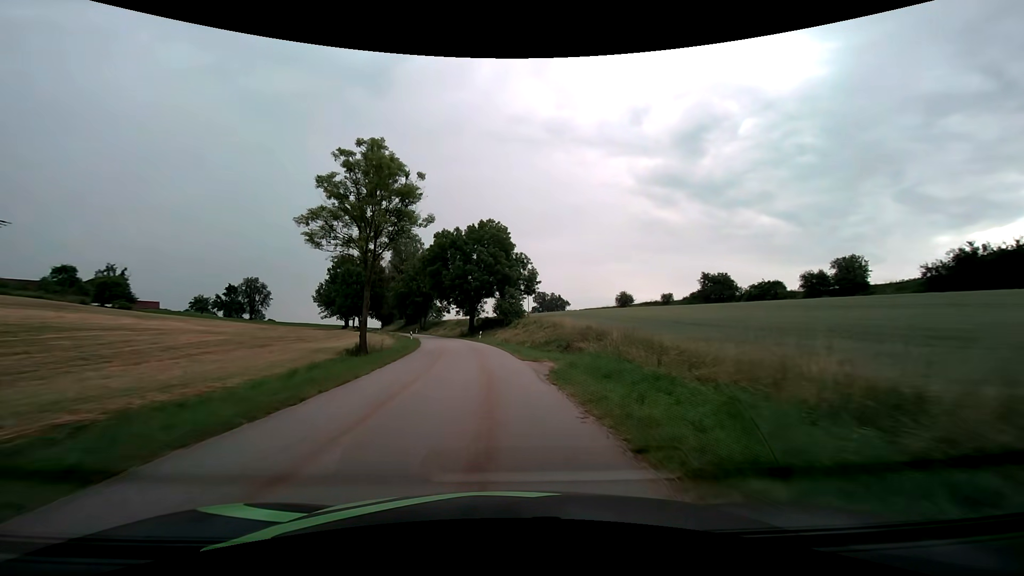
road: tertiary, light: Day
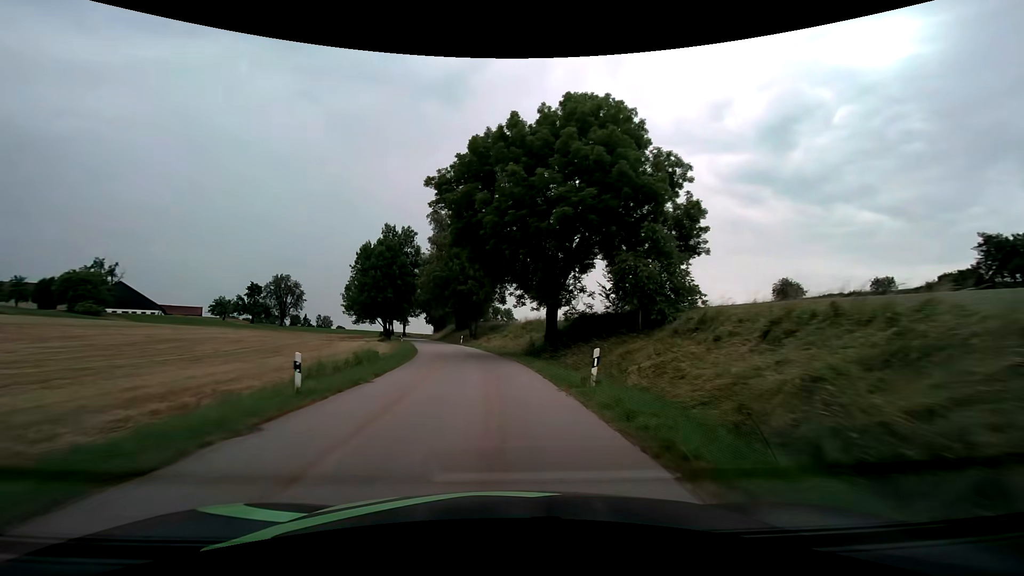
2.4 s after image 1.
(-2.7, +40.6) m; -8°
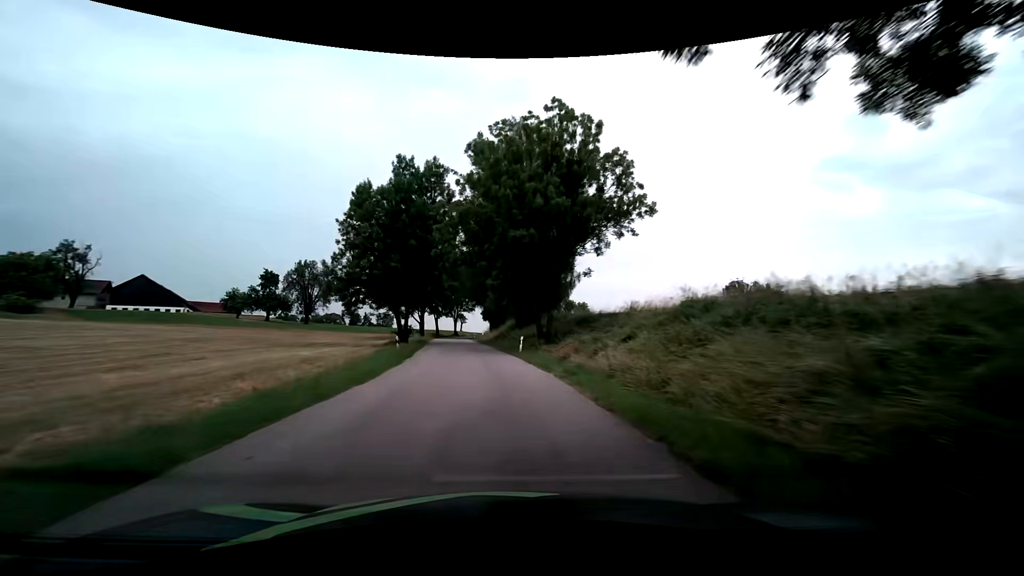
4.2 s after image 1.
(-2.4, +33.1) m; -8°
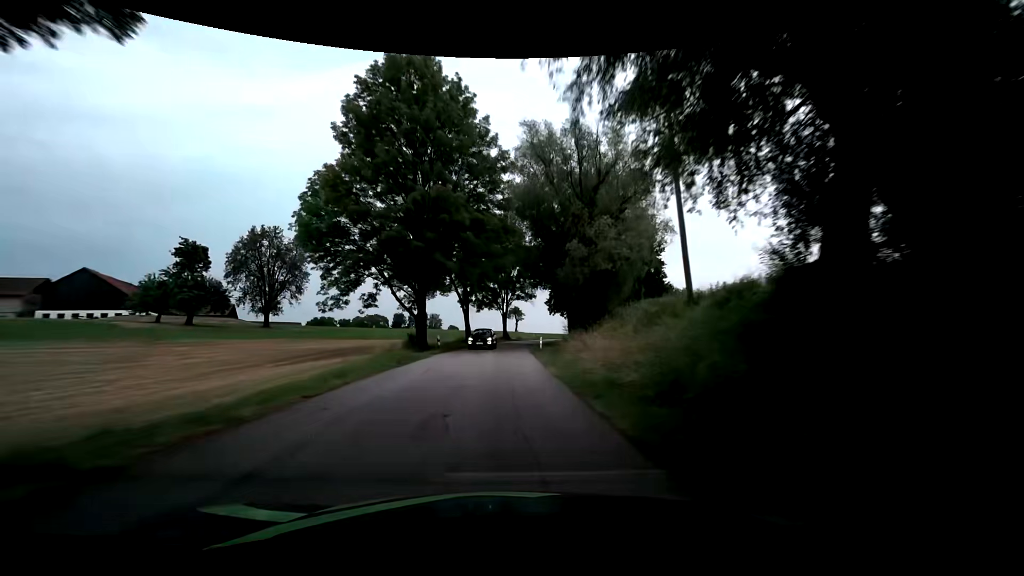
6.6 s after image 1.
(-3.3, +46.5) m; -6°
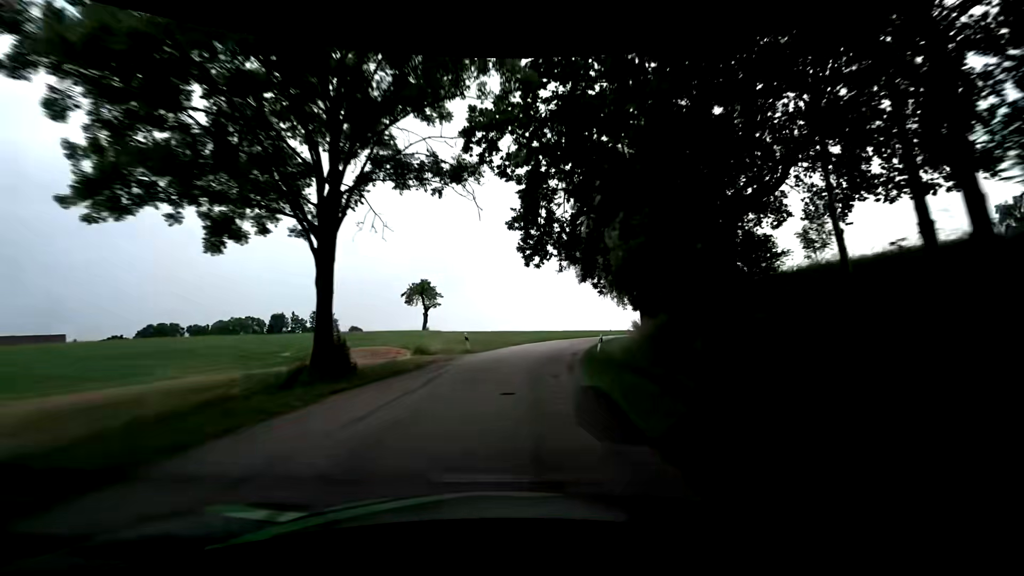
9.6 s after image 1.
(+1.9, +56.3) m; +8°
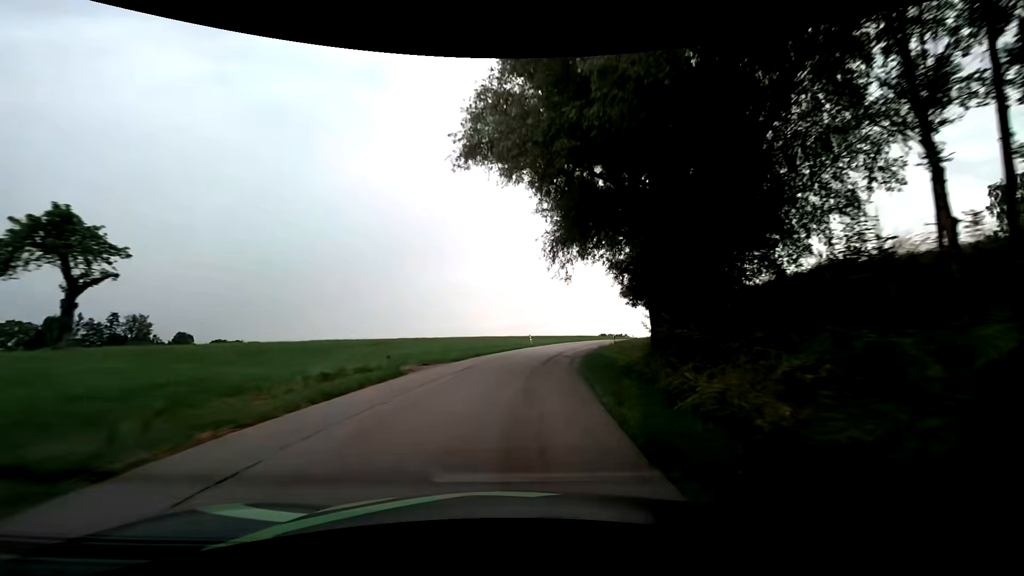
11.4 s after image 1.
(+3.5, +32.2) m; +13°
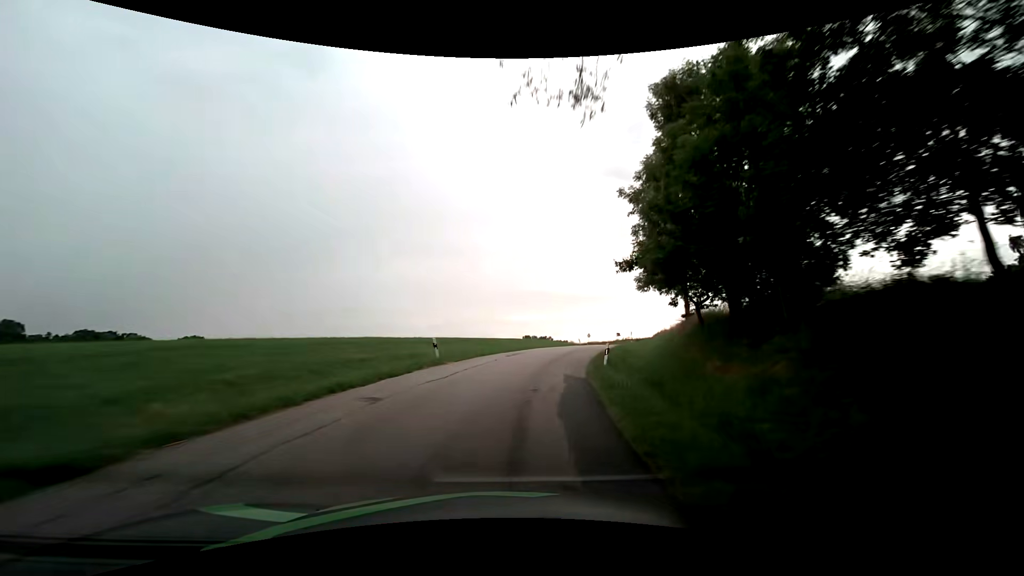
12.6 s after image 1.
(+1.5, +21.4) m; +9°
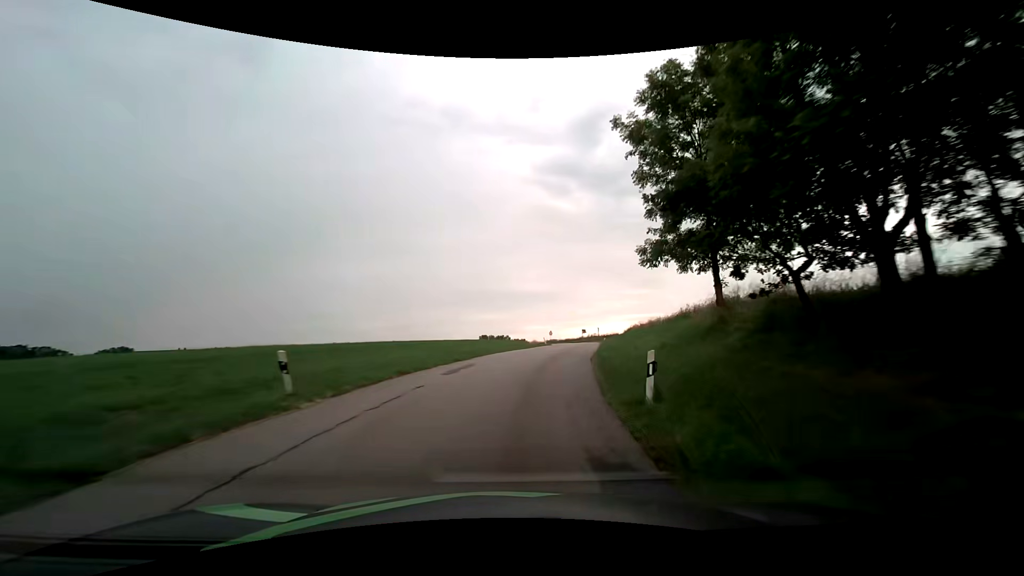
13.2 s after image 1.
(+0.4, +10.7) m; +5°
(0, +10) (+2, +20) (+4, +30) (+6, +40) (+8, +49) (+9, +59) (+10, +69) (+11, +79) (+11, +89) (+10, +99) m
